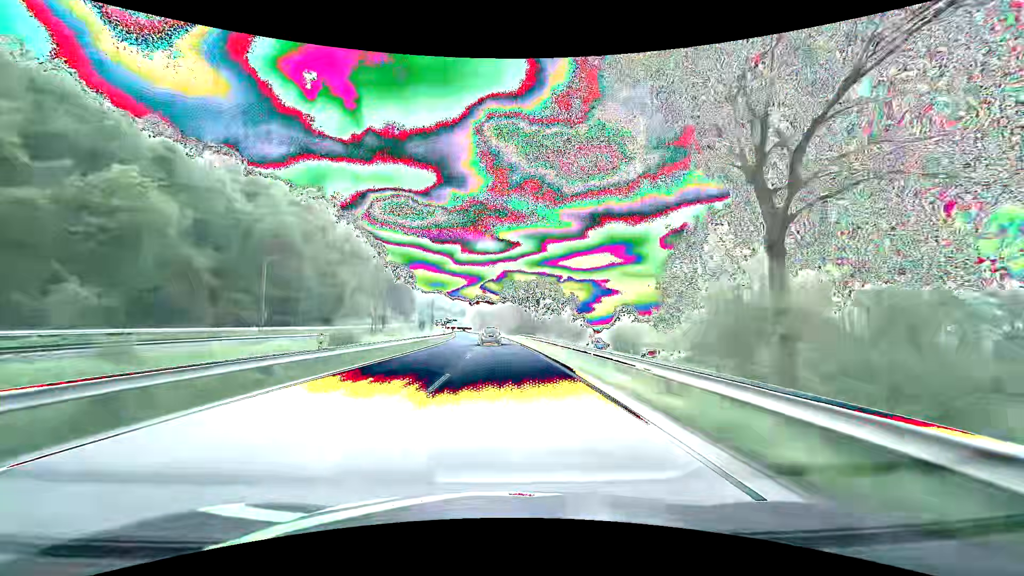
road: primary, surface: asphalt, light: Day
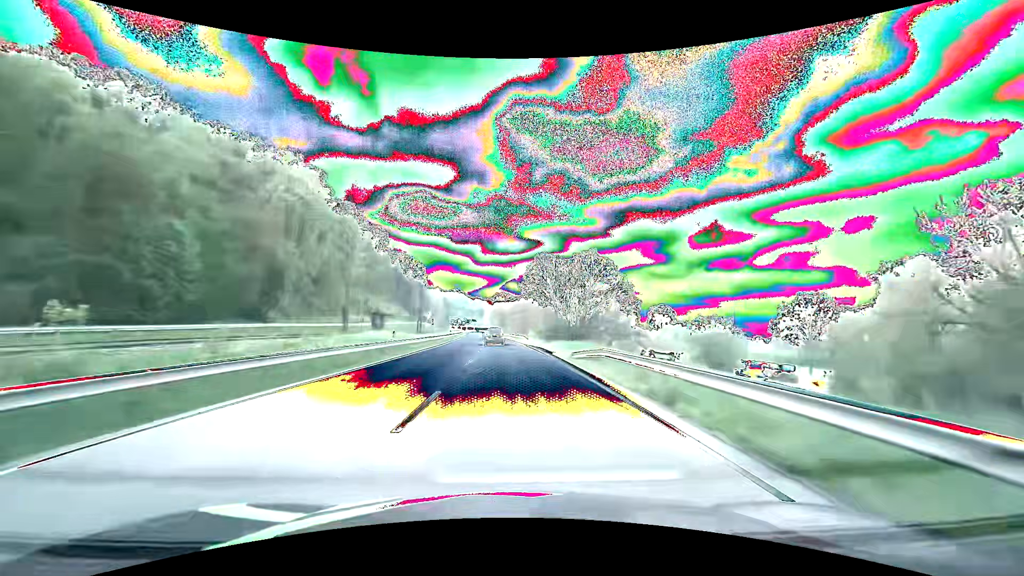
(-1.1, +41.2) m; -3°
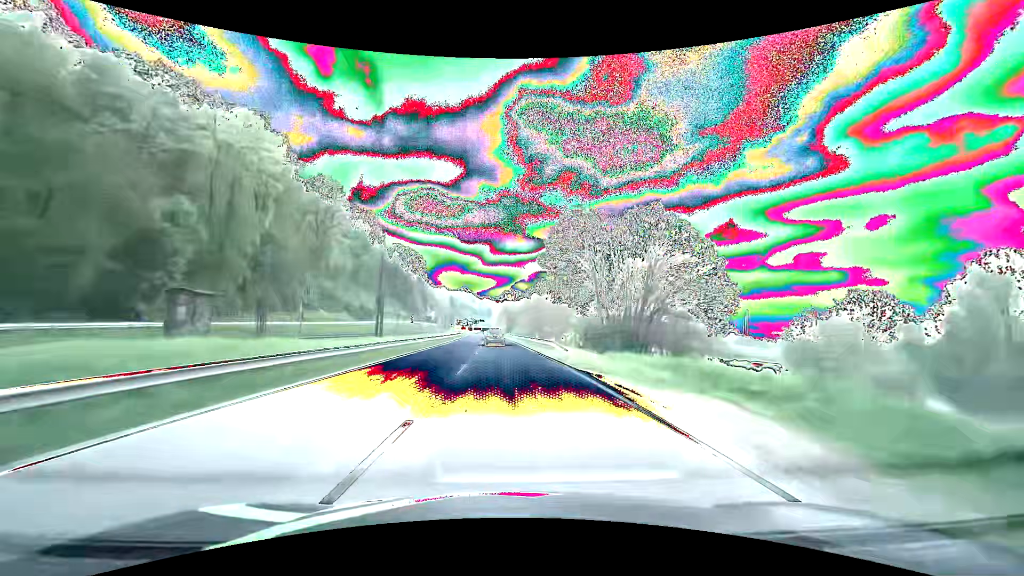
(-0.3, +28.2) m; -1°
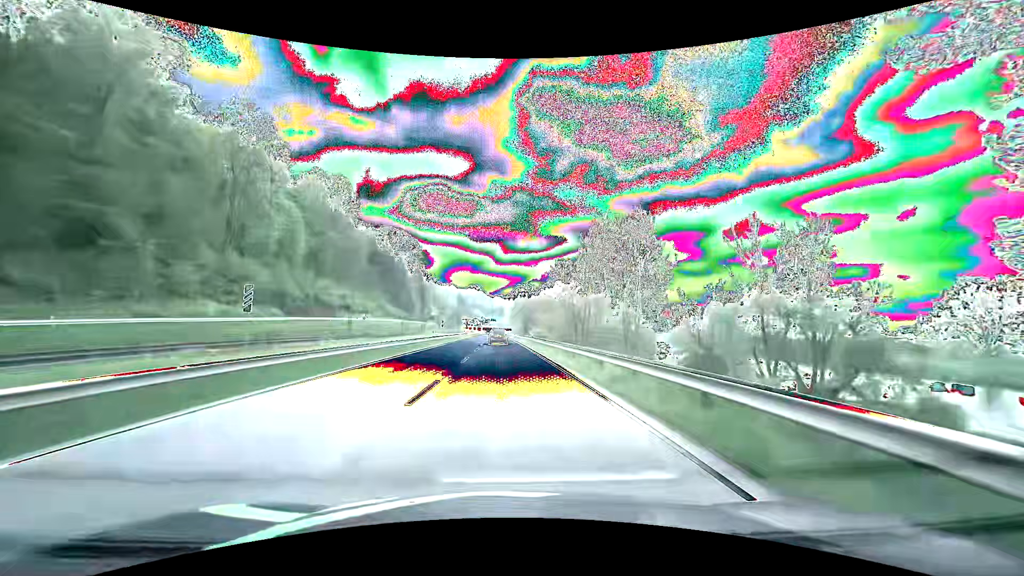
(-0.6, +43.3) m; -1°
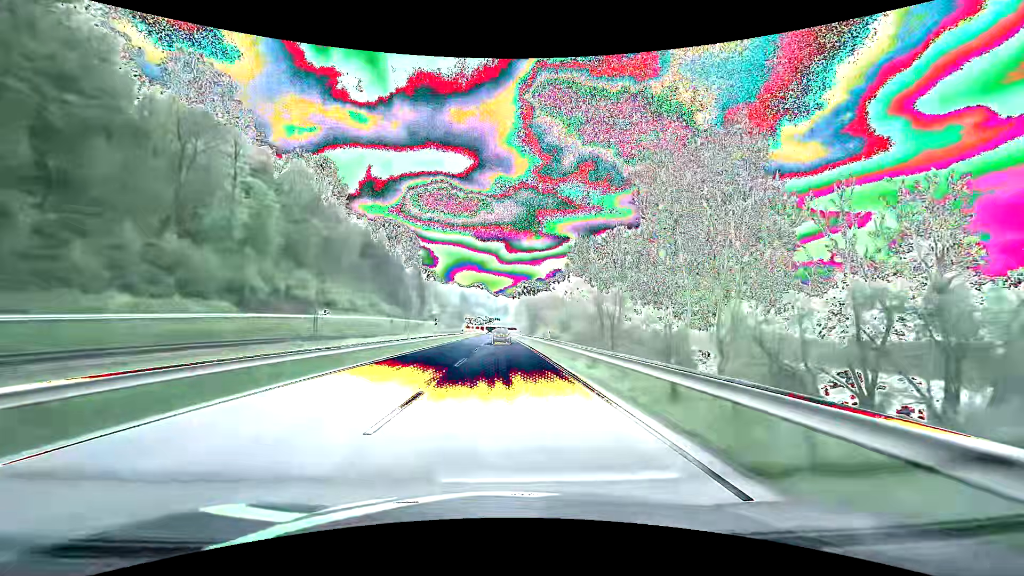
(-0.1, +14.7) m; 0°
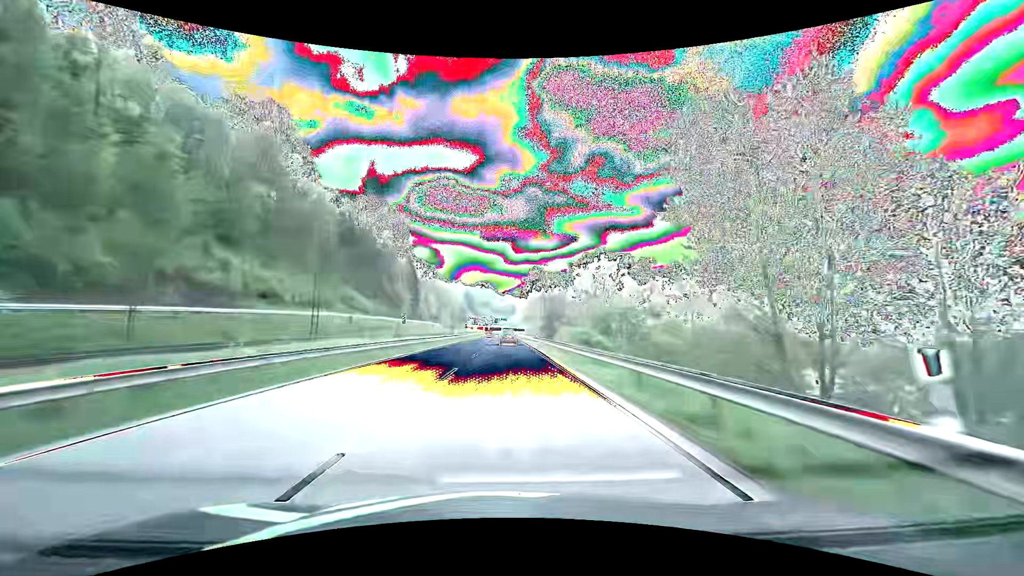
(-0.2, +29.9) m; -1°
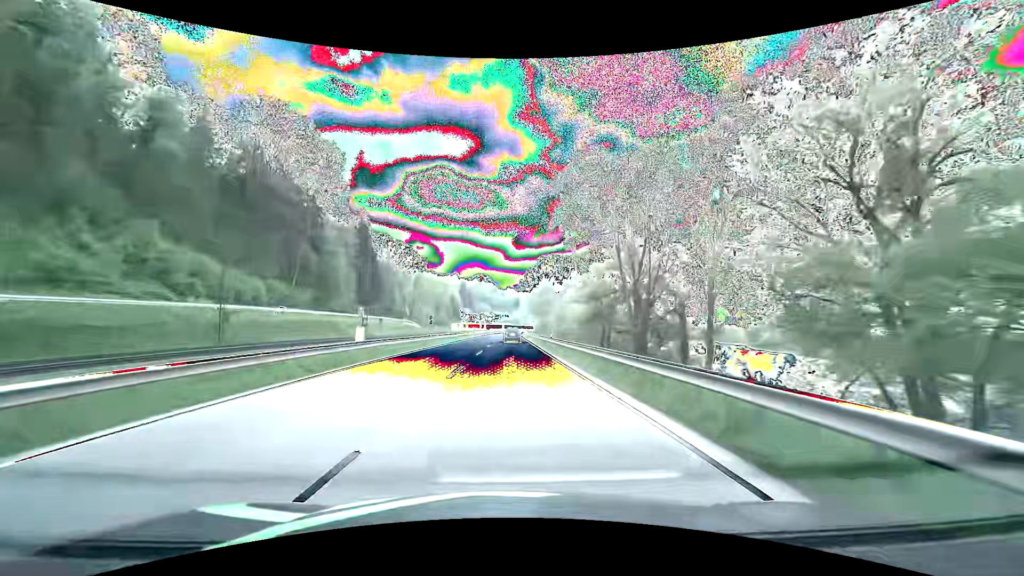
(-0.1, +61.3) m; 0°
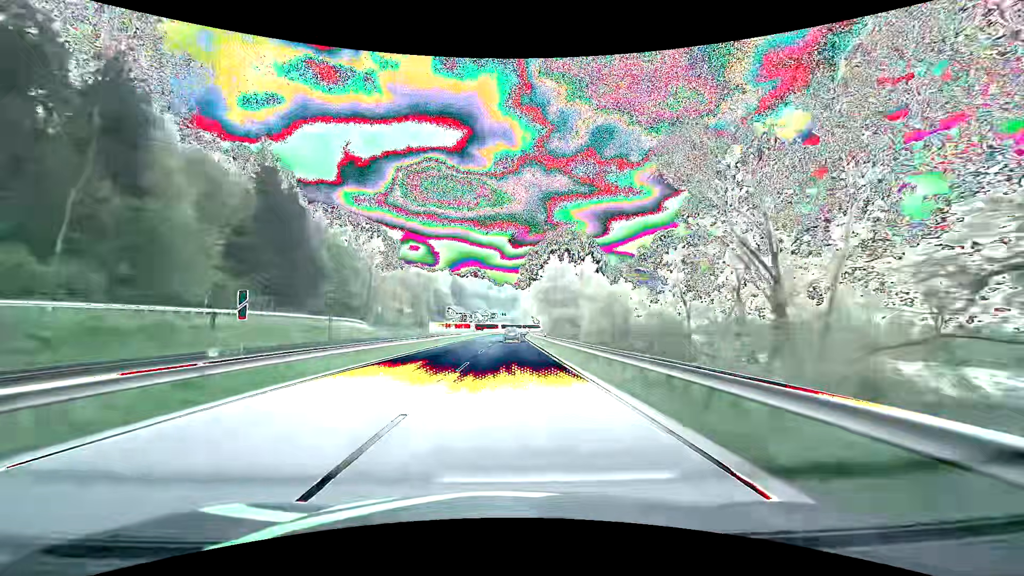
(+0.1, +46.7) m; 0°
(0, +10) (0, +20) (0, +30) (0, +40) (0, +50) (0, +60) (0, +70) (0, +80) (+1, +90) (+1, +100) m
